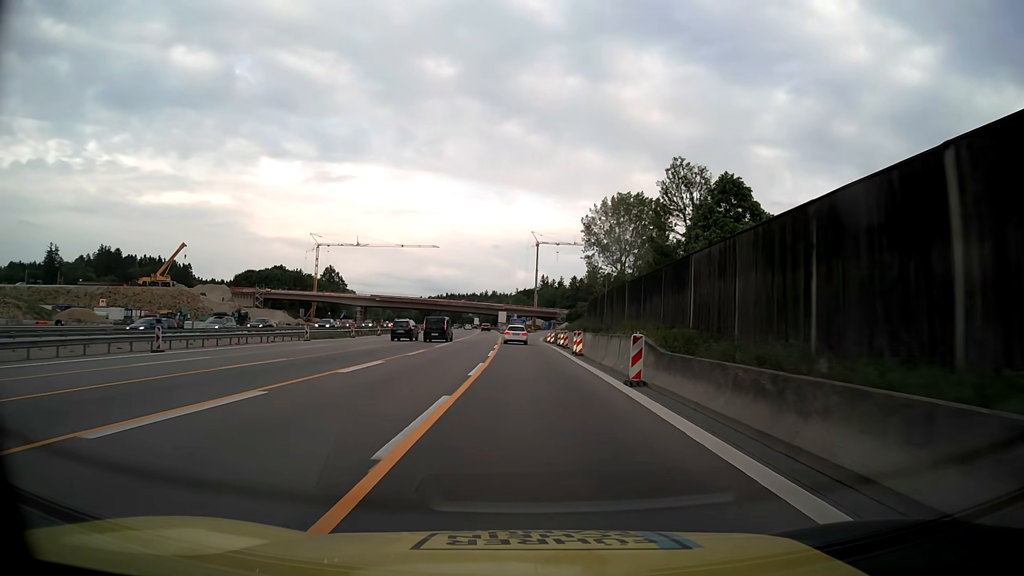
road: motorway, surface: asphalt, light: Day
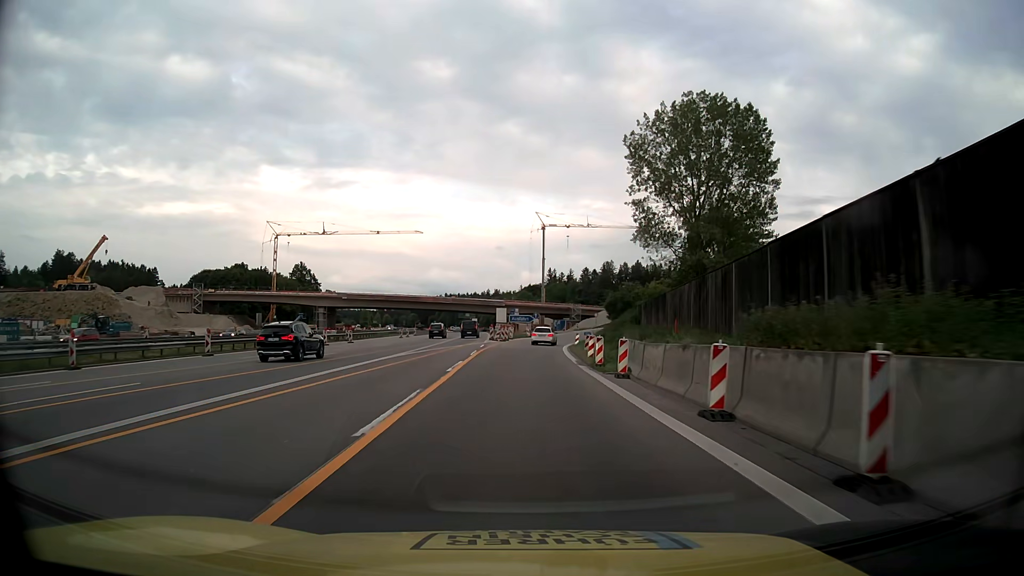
(-0.1, +46.6) m; 0°
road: motorway_link
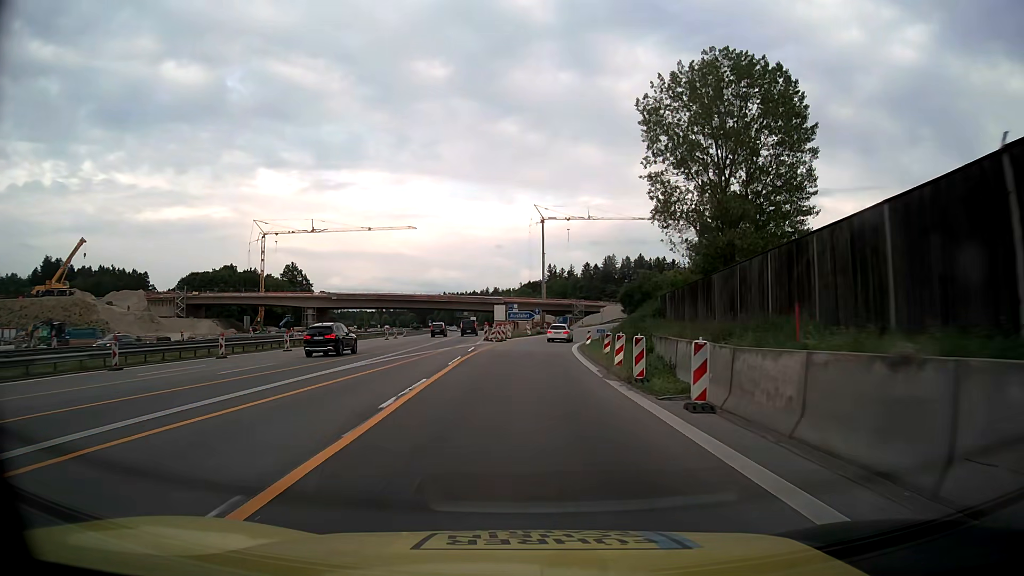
(0.0, +9.4) m; 0°
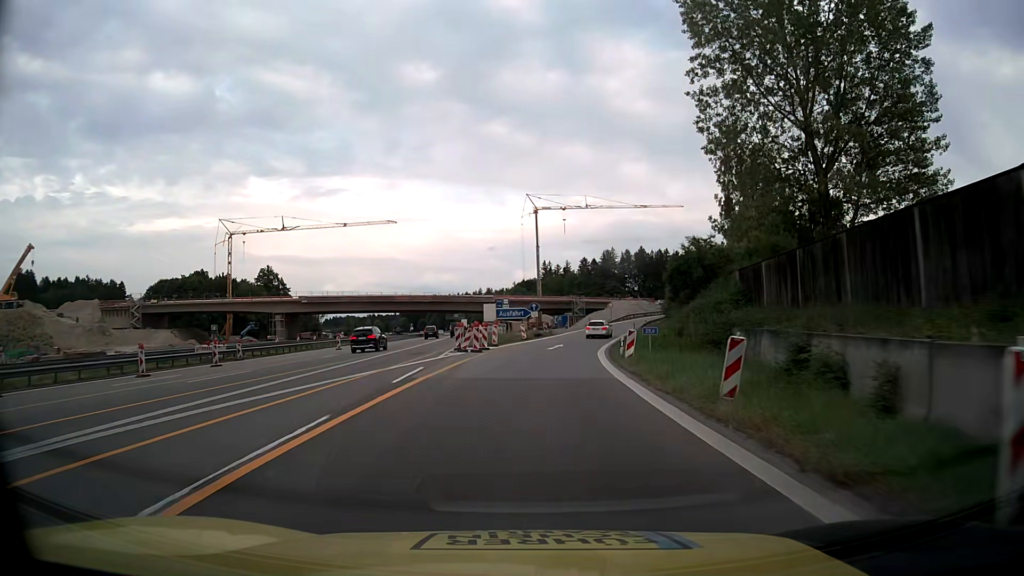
(0.0, +19.0) m; 0°
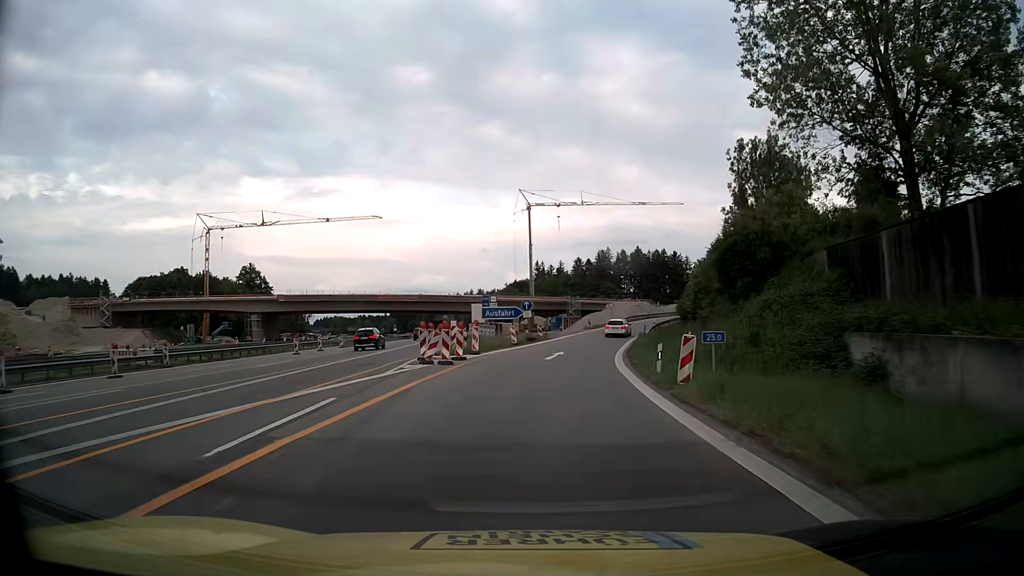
(0.0, +9.5) m; +1°
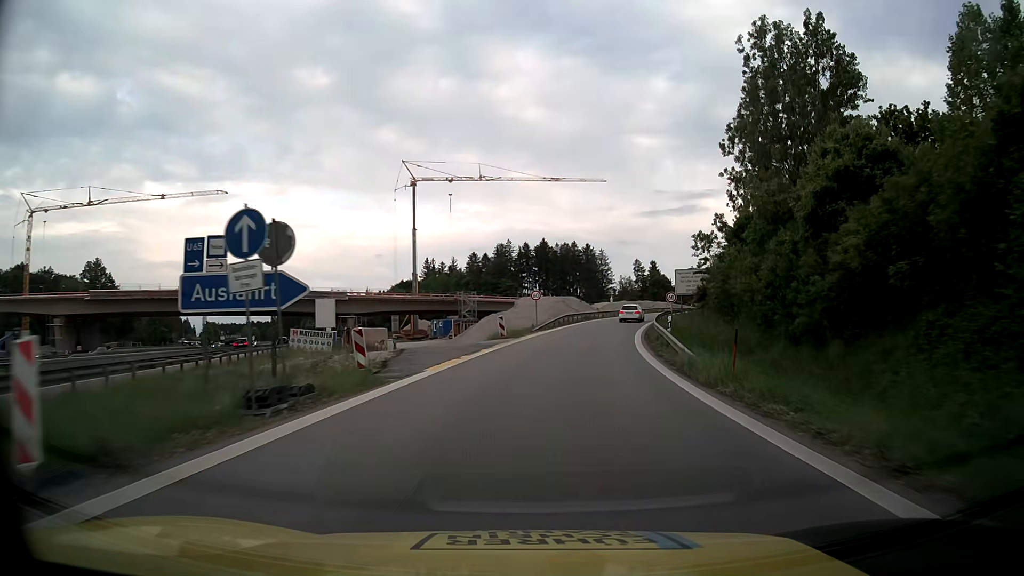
(+2.3, +38.2) m; +8°
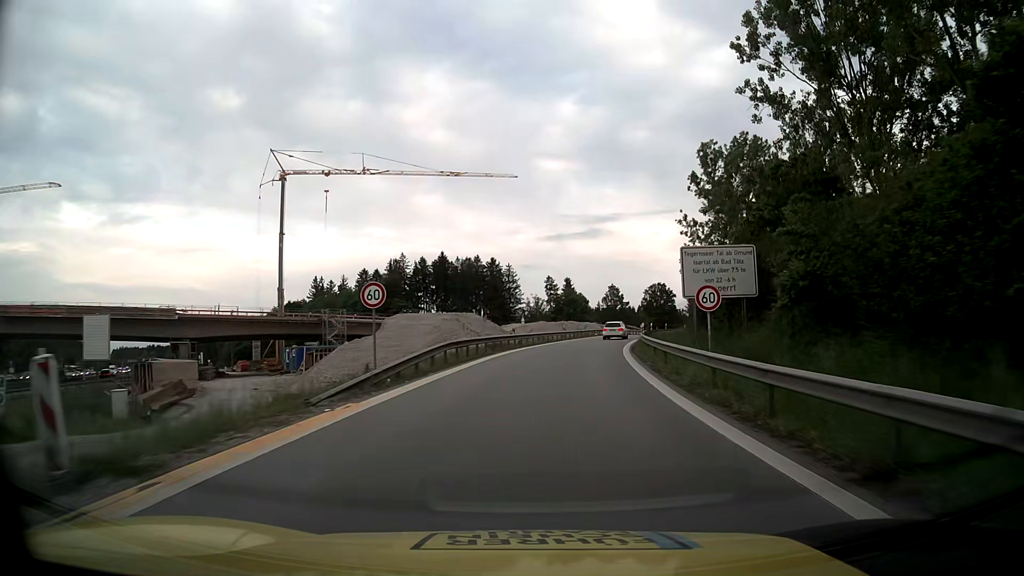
(+2.3, +28.8) m; +8°
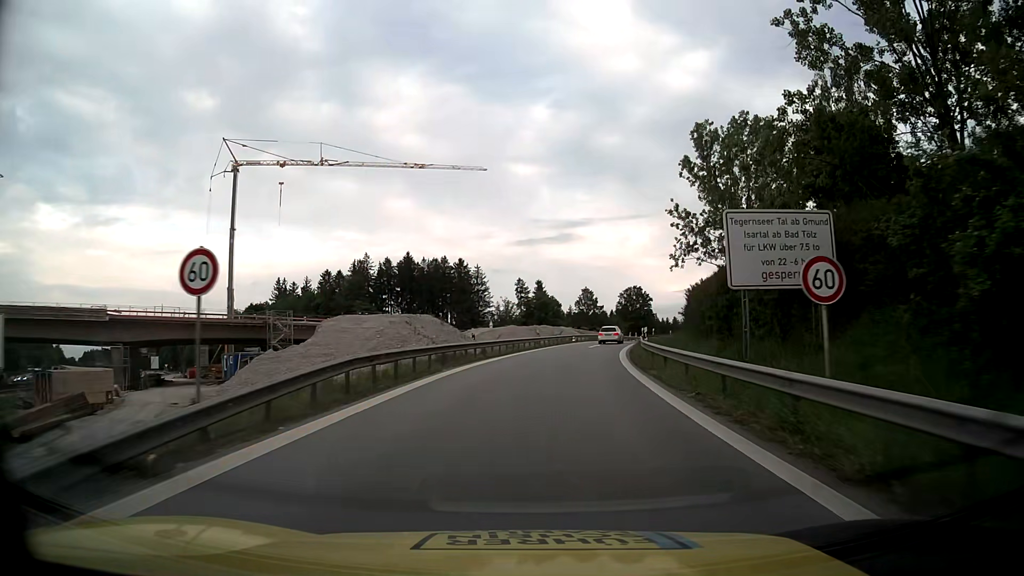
(+0.2, +9.5) m; +2°
(0, +10) (+1, +20) (+2, +30) (+3, +40) (+5, +50) (+7, +59) (+10, +69) (+13, +79) (+16, +88) (+19, +97) m
